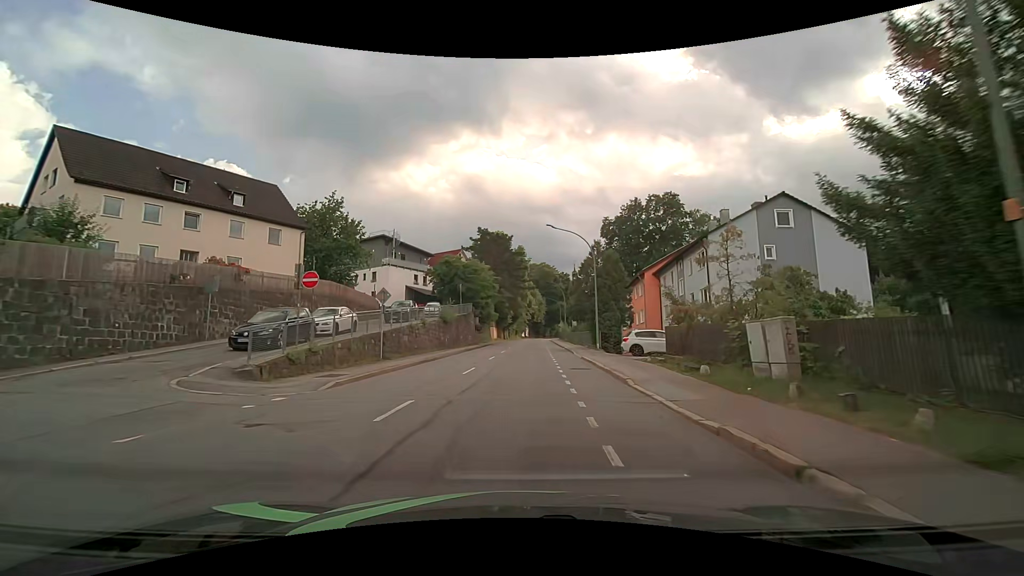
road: tertiary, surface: asphalt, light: Day
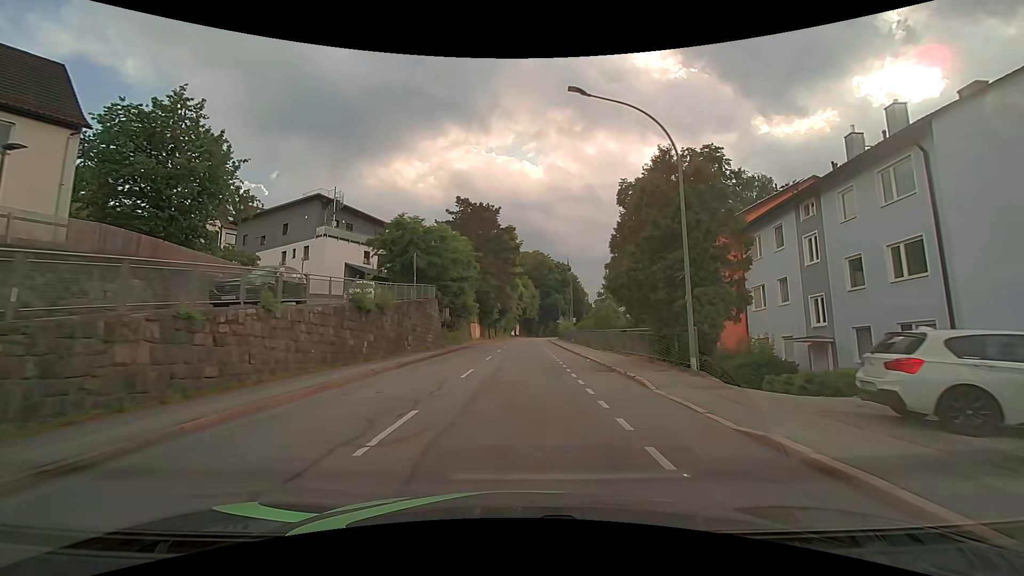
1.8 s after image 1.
(+0.3, +20.3) m; +2°
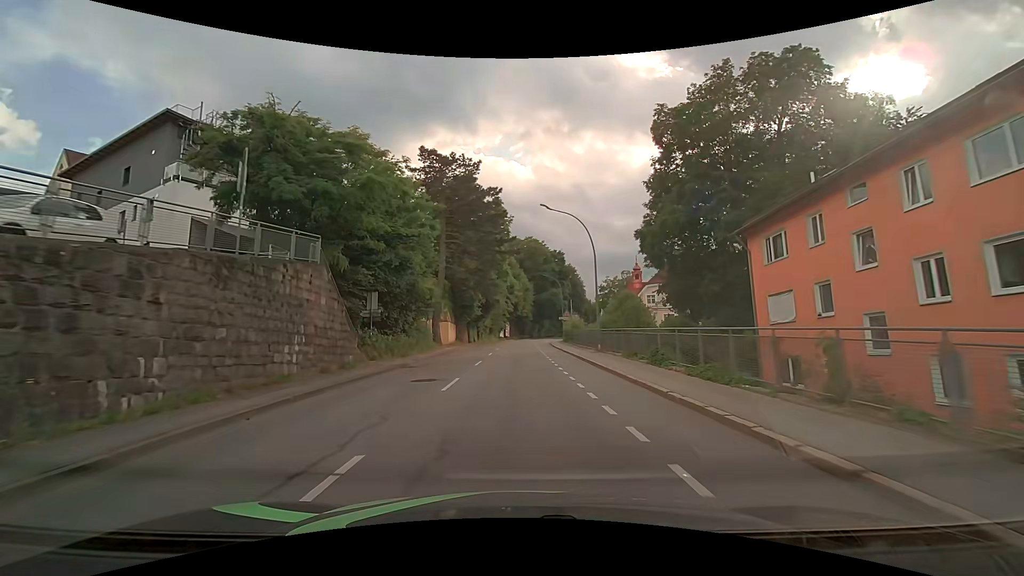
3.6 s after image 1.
(+0.2, +20.9) m; +1°
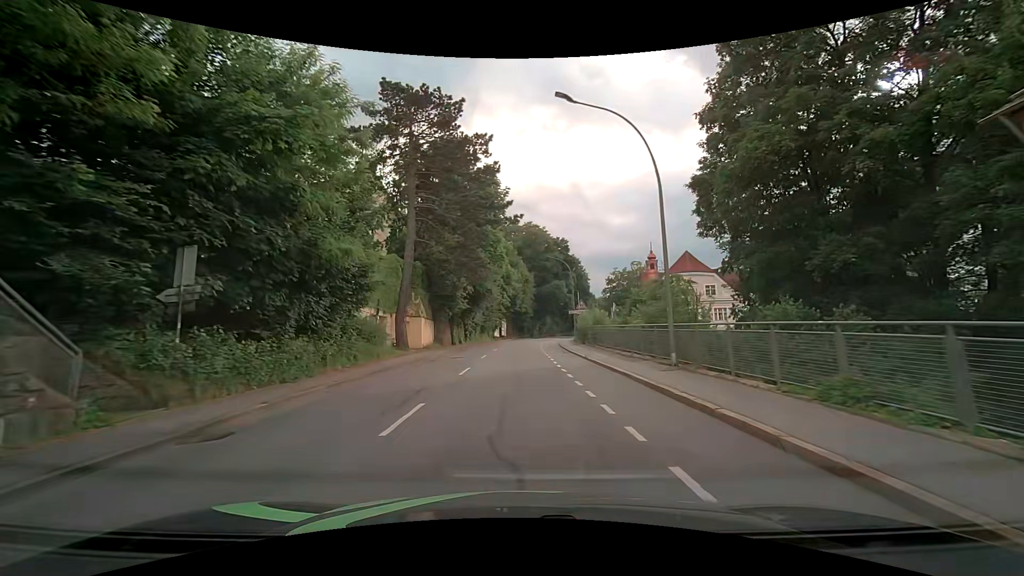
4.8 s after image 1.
(+0.1, +14.2) m; 0°
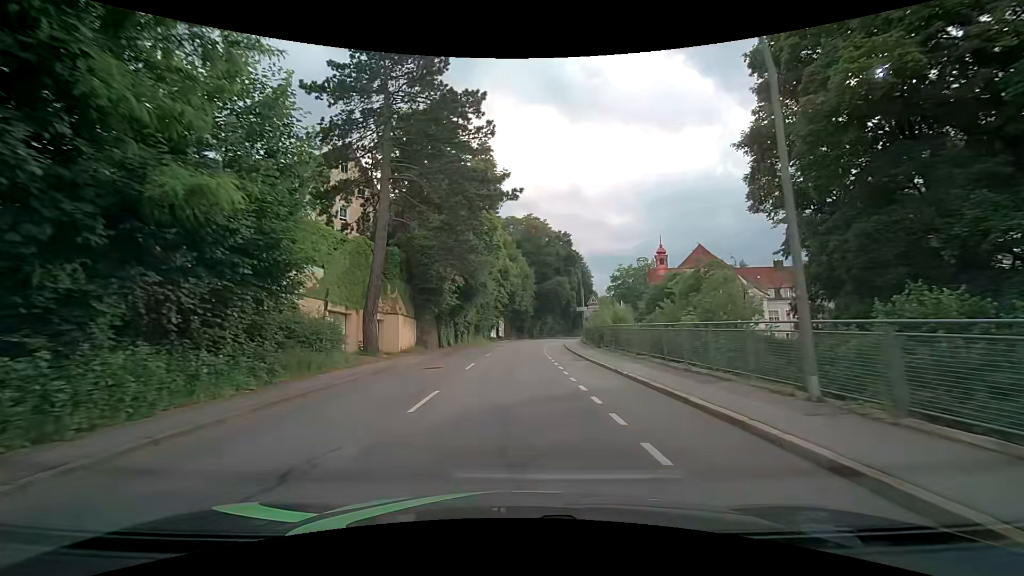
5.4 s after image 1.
(0.0, +7.1) m; +1°
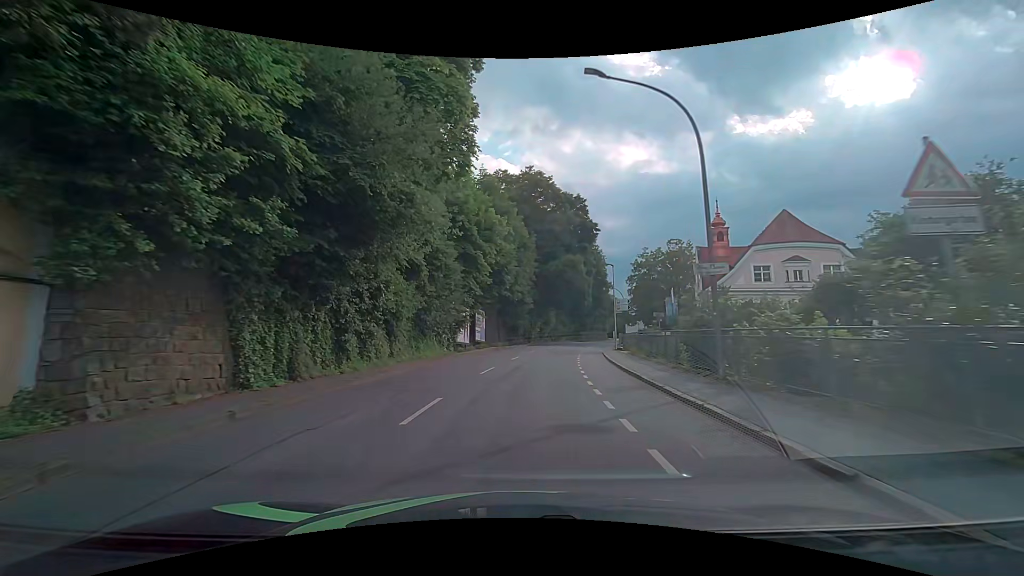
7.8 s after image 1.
(-0.1, +28.3) m; 0°
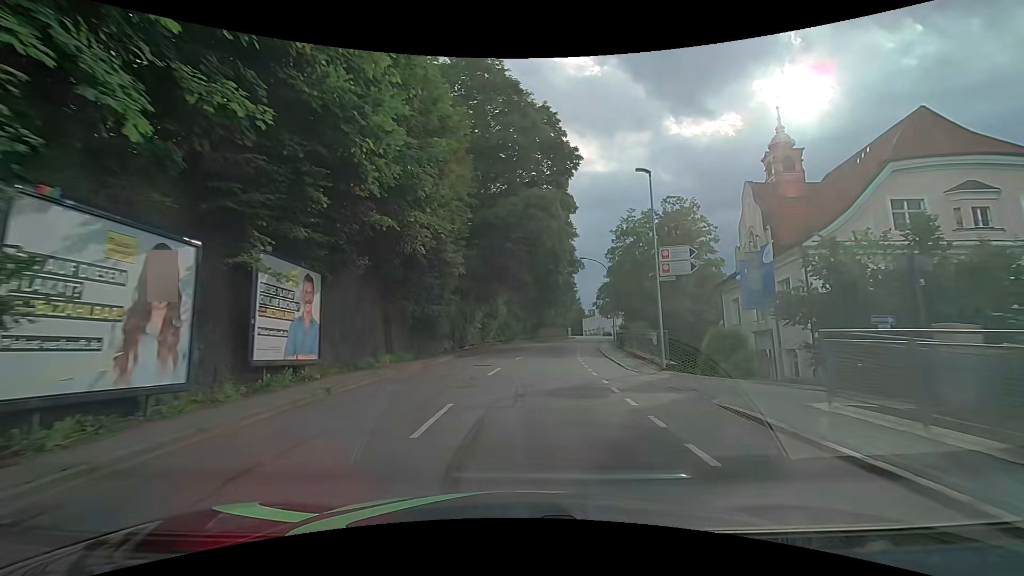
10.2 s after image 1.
(+1.3, +27.9) m; +7°
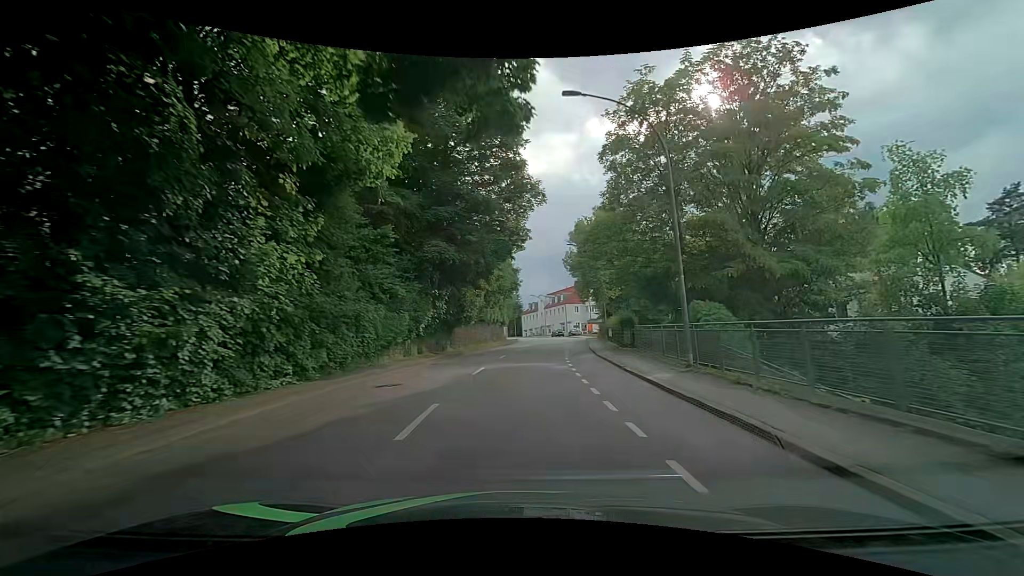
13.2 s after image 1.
(+2.3, +35.9) m; +7°
(0, +10) (+1, +20) (+2, +30) (+3, +40) (+4, +50) (+5, +60) (+5, +70) (+5, +80) (+4, +90) (+2, +99) m
